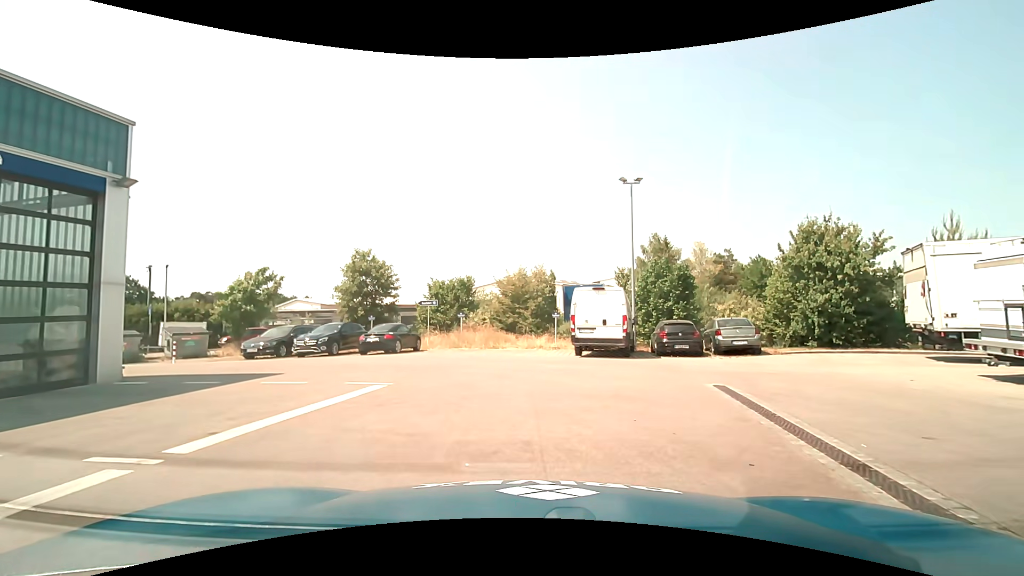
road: service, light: Day
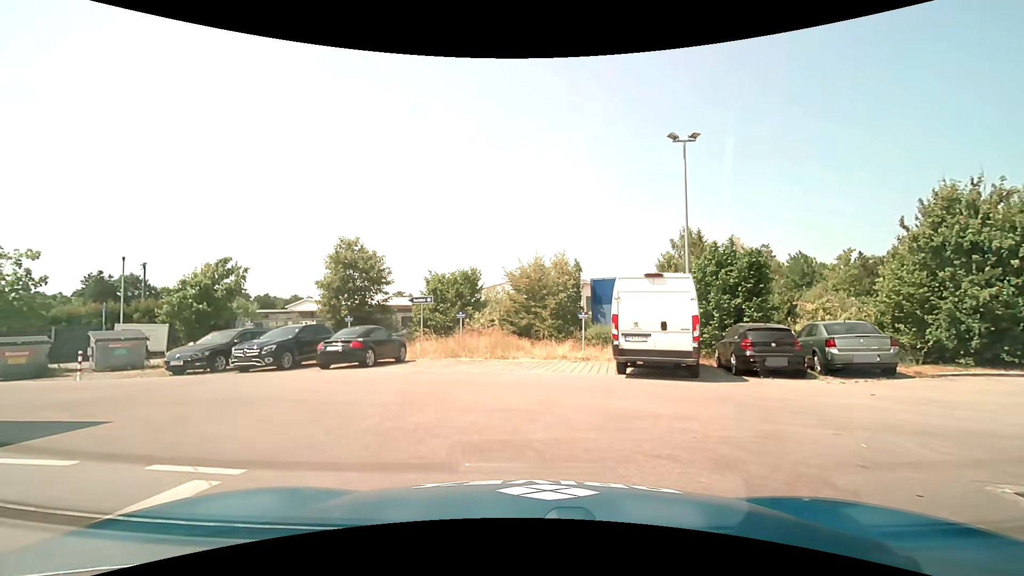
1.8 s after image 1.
(0.0, +6.0) m; -2°
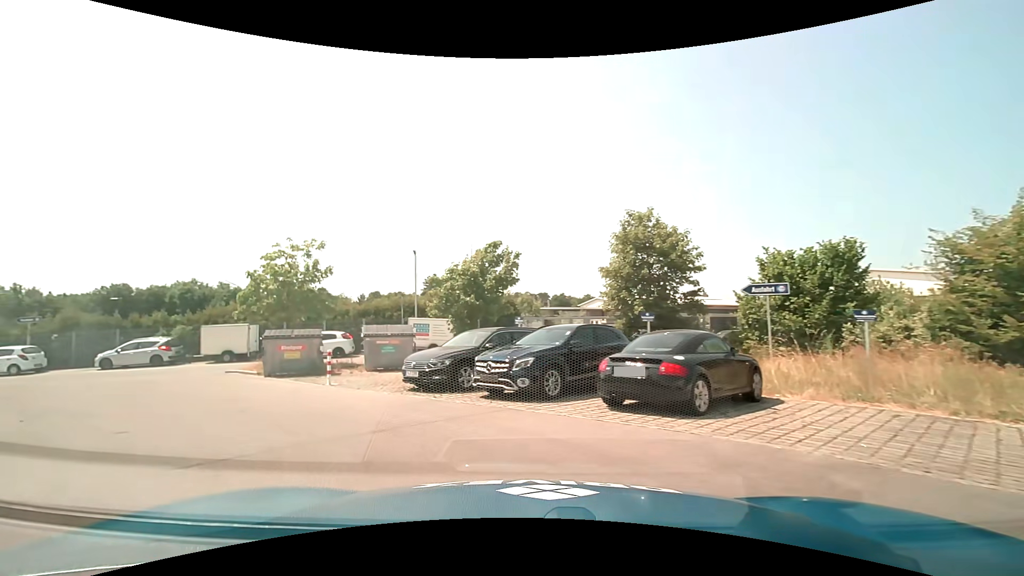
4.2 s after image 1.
(-2.0, +7.9) m; -33°
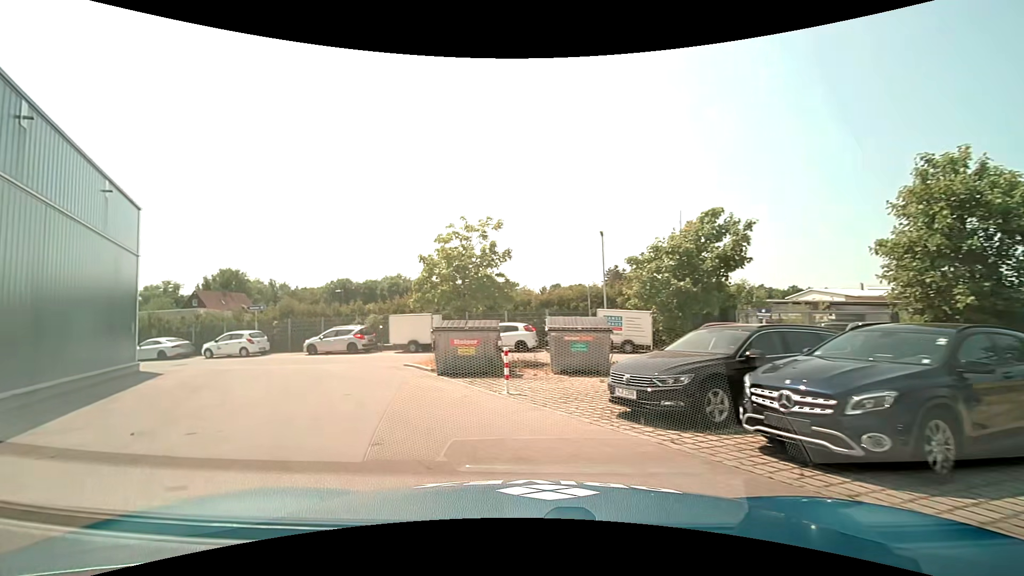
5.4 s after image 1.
(-0.8, +4.1) m; -21°
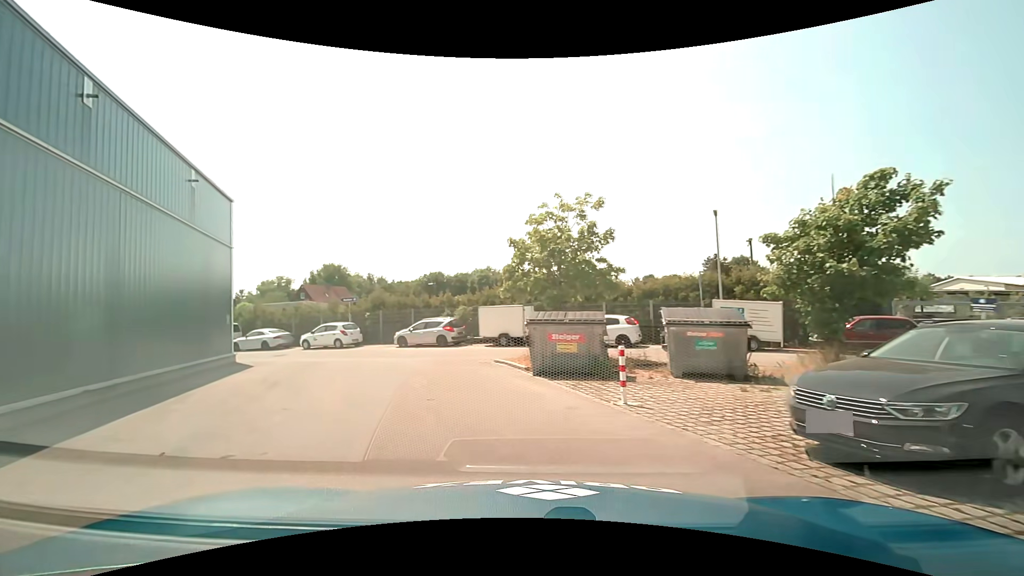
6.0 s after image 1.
(-0.2, +2.2) m; -10°
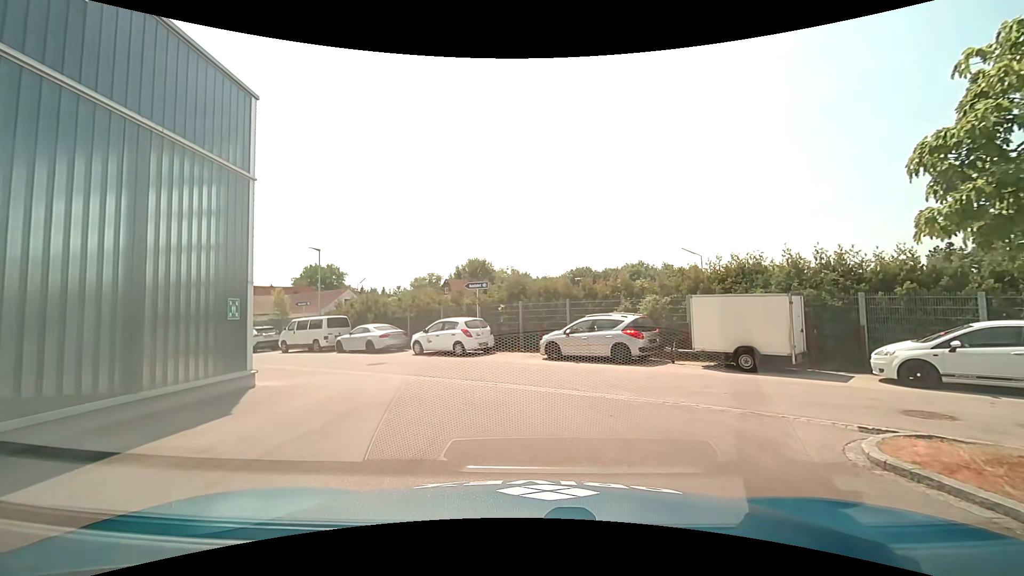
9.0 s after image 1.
(-2.4, +10.8) m; -16°
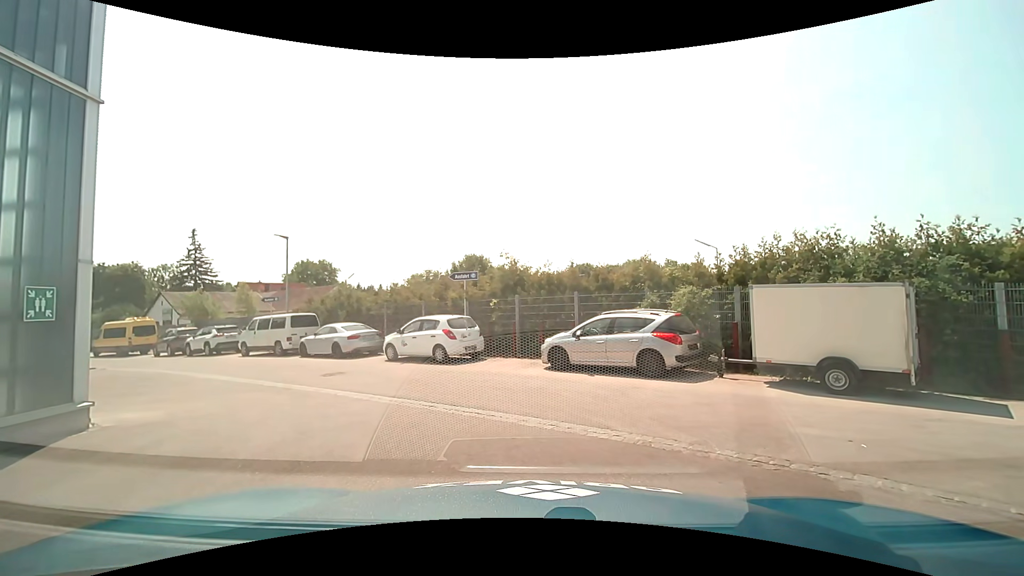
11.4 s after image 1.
(0.0, +3.7) m; -1°
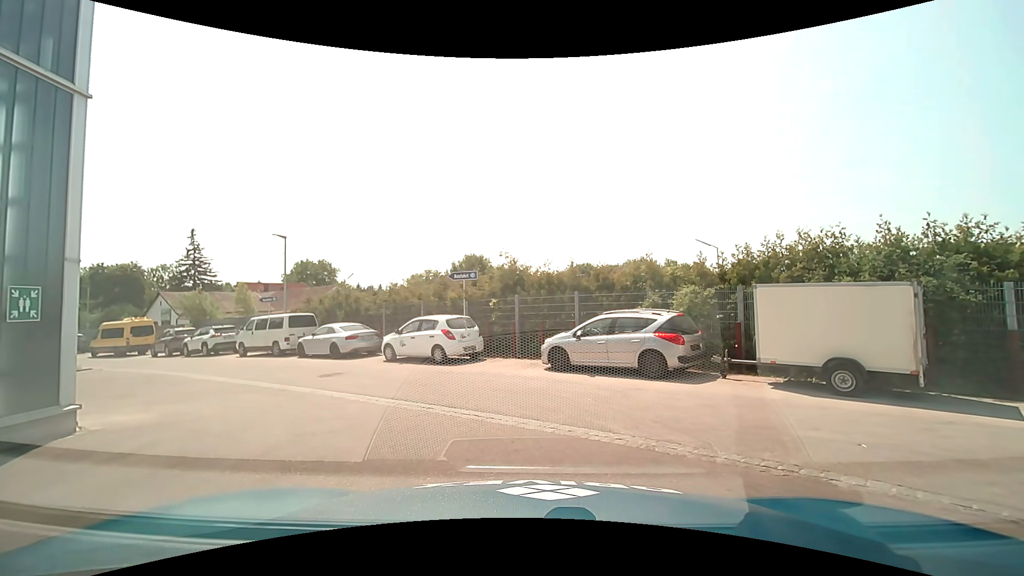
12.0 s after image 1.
(0.0, +0.2) m; 0°
(-1, +10) (-7, +18) (-15, +24) (-22, +31) (-30, +37) (-39, +42) (-47, +47) (-56, +44) (-58, +34) (-58, +24) m
